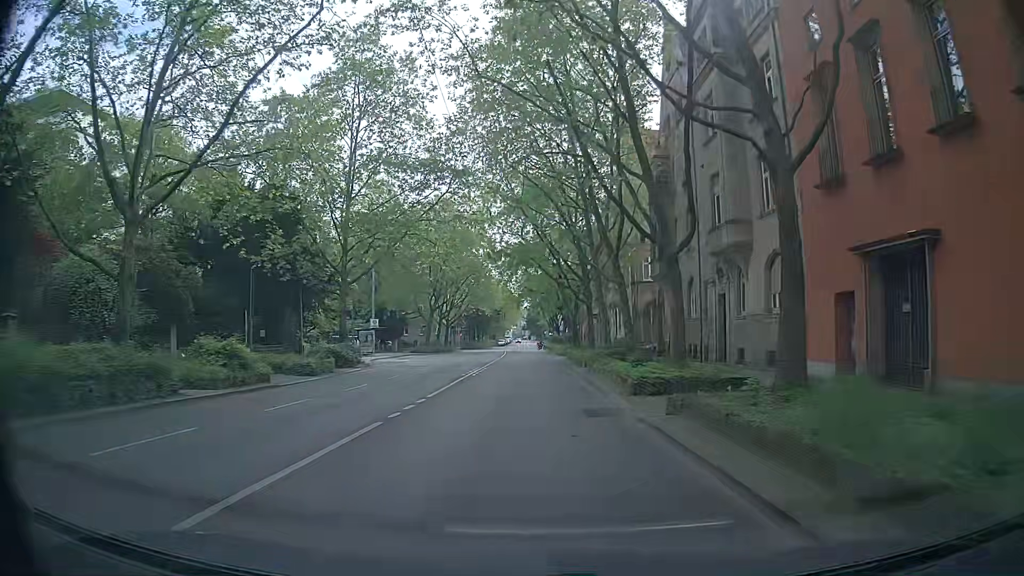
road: secondary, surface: asphalt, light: Day
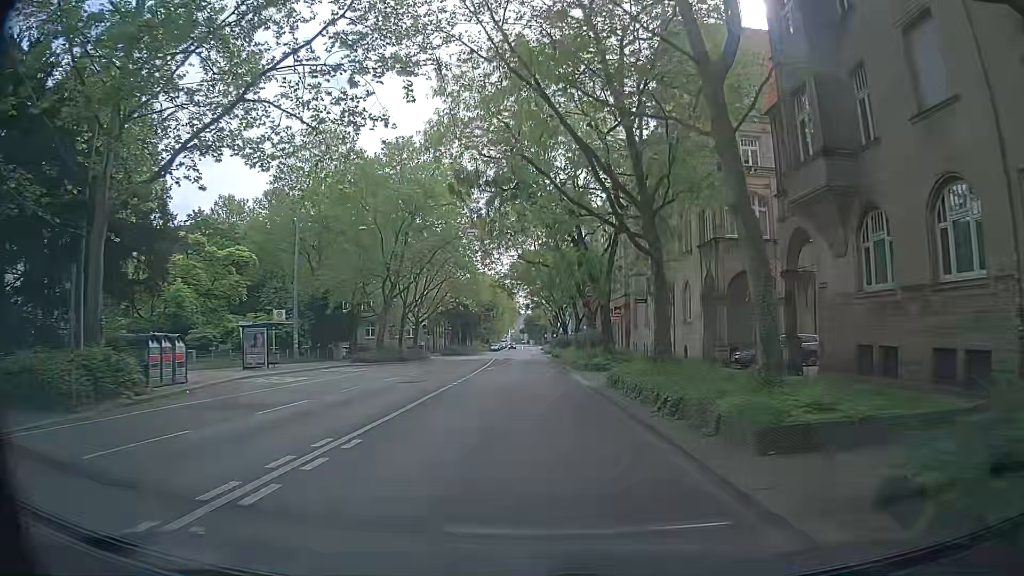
(+0.7, +24.6) m; +2°
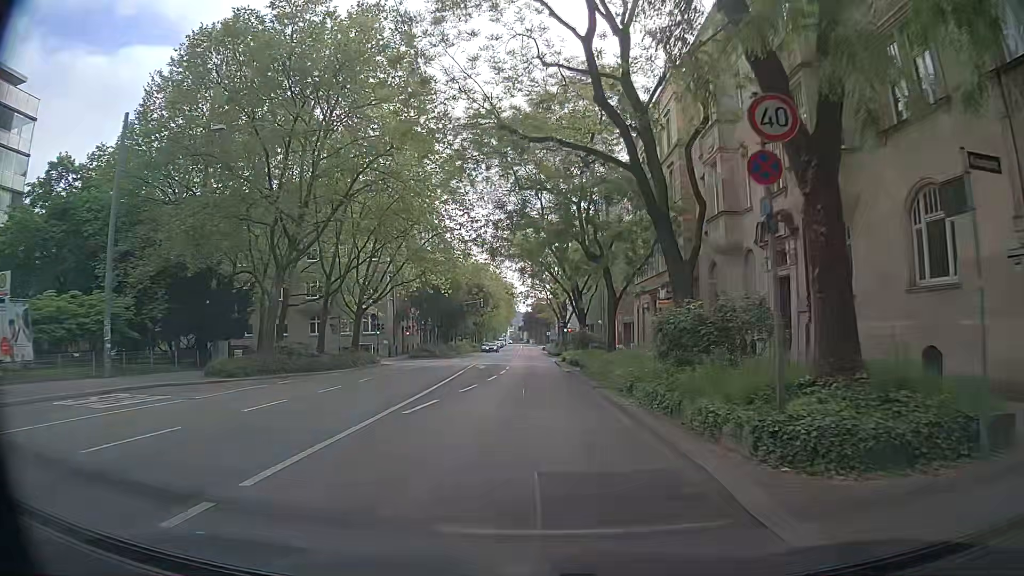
(-0.1, +24.3) m; 0°
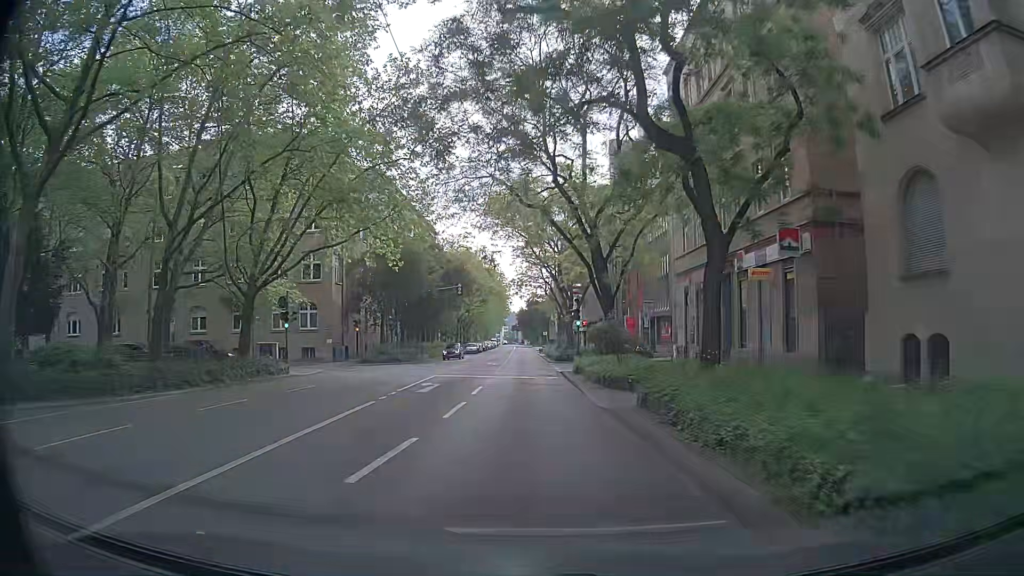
(-0.1, +18.4) m; 0°
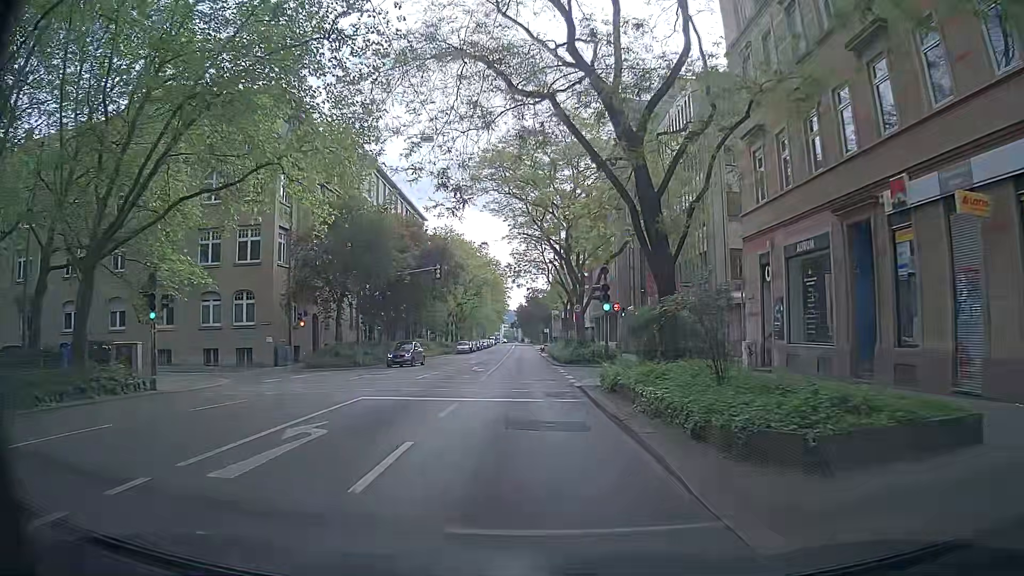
(-0.1, +12.4) m; +1°
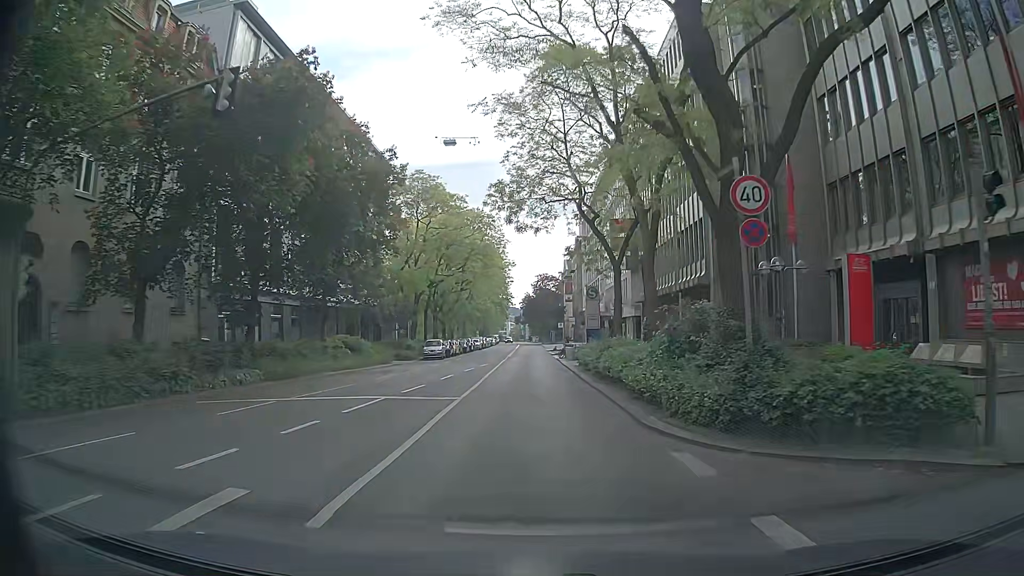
(-0.4, +31.2) m; -2°
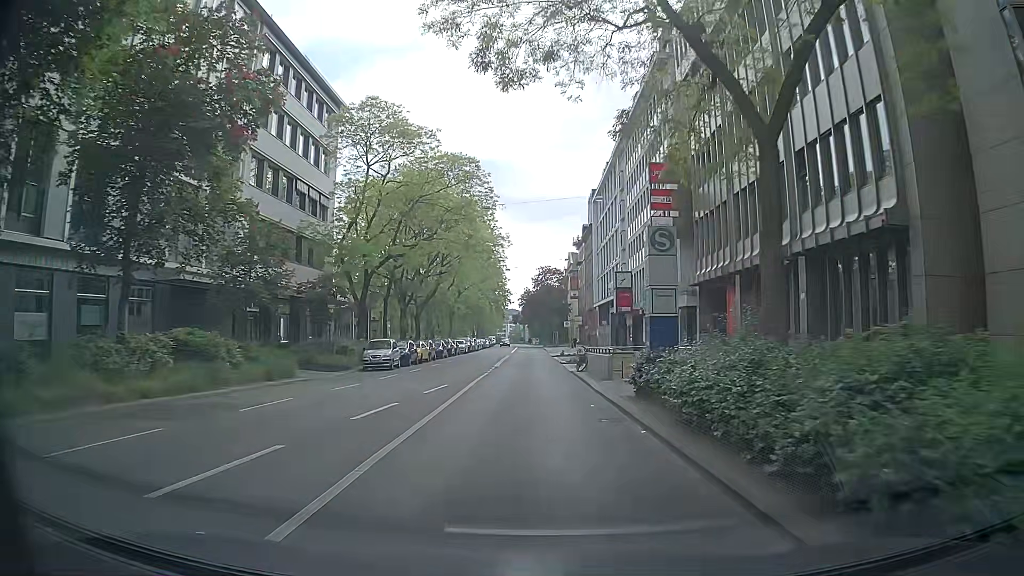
(+0.1, +18.7) m; 0°
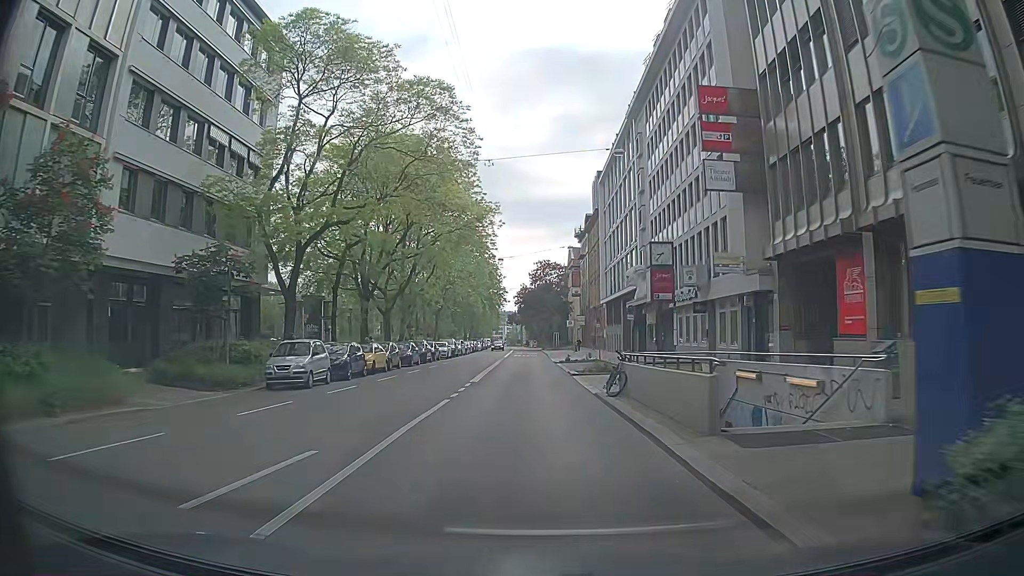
(+0.2, +12.3) m; +1°
